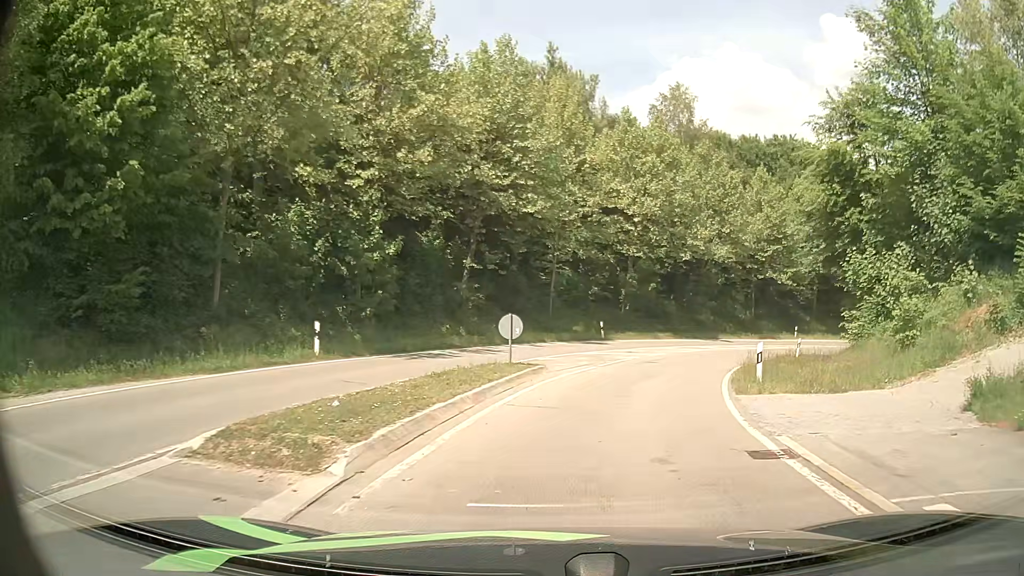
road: primary_link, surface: asphalt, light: Day
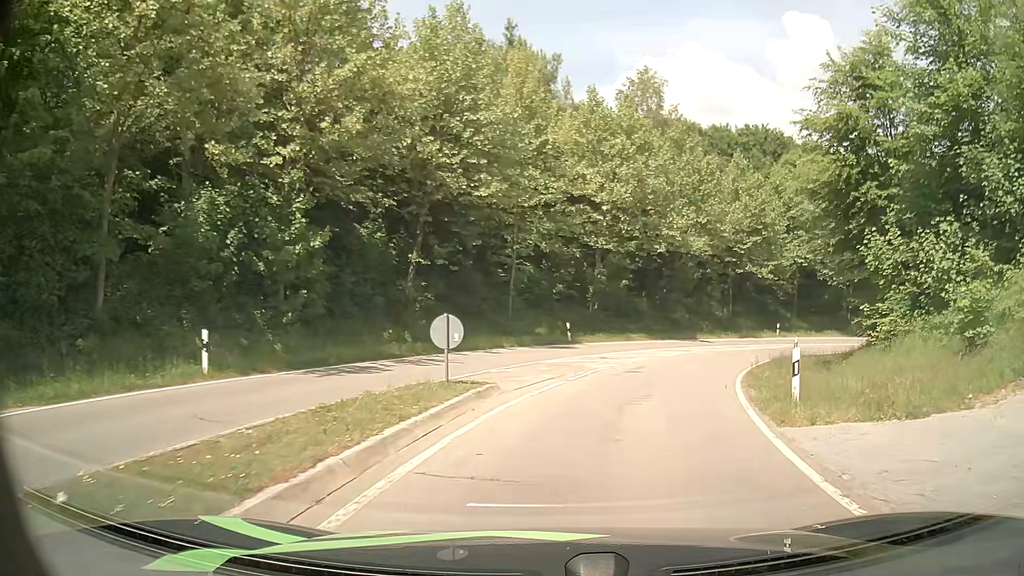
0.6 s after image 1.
(+0.2, +4.6) m; +4°
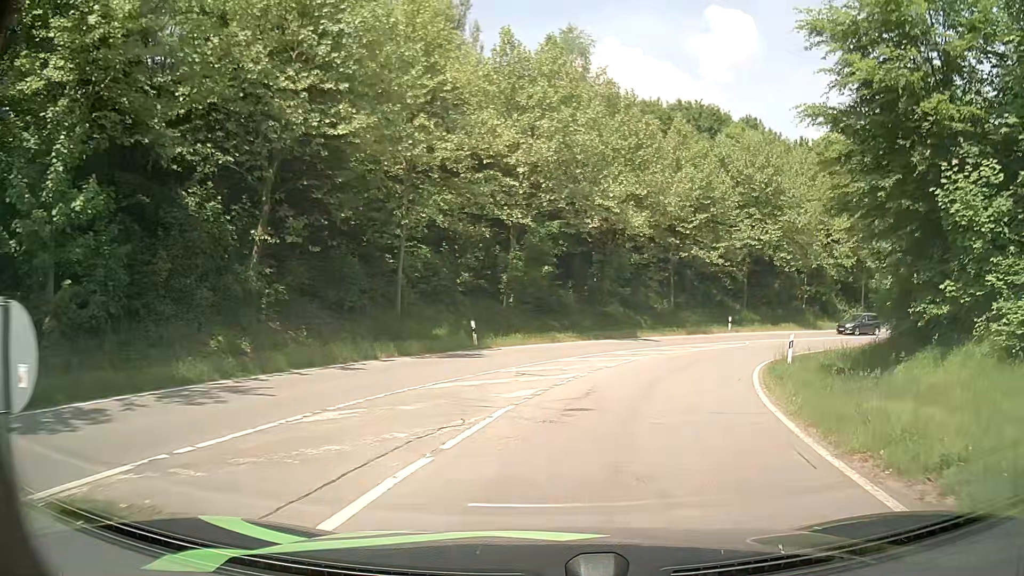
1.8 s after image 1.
(+0.4, +8.8) m; +6°
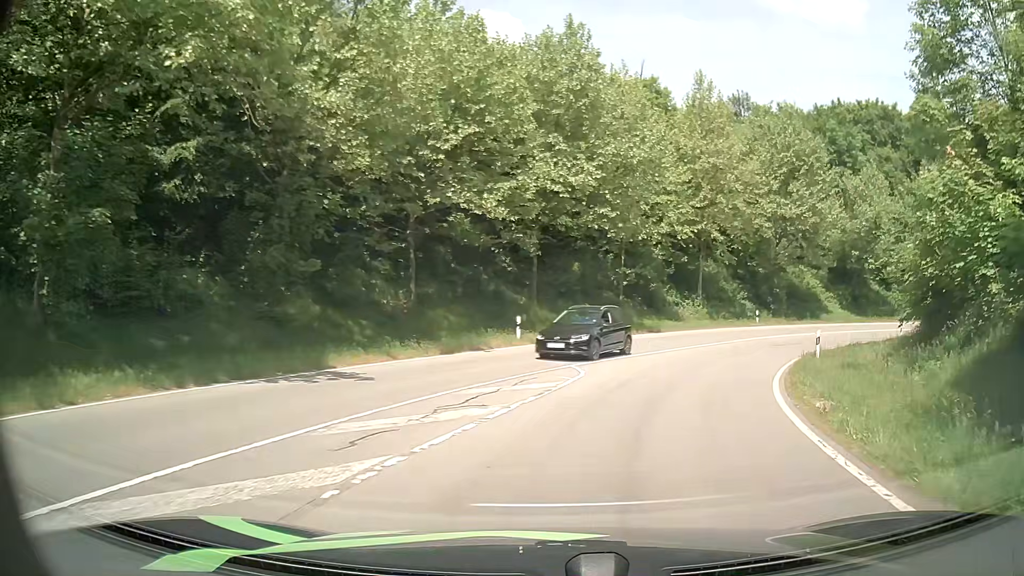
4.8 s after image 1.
(+3.6, +21.0) m; +20°
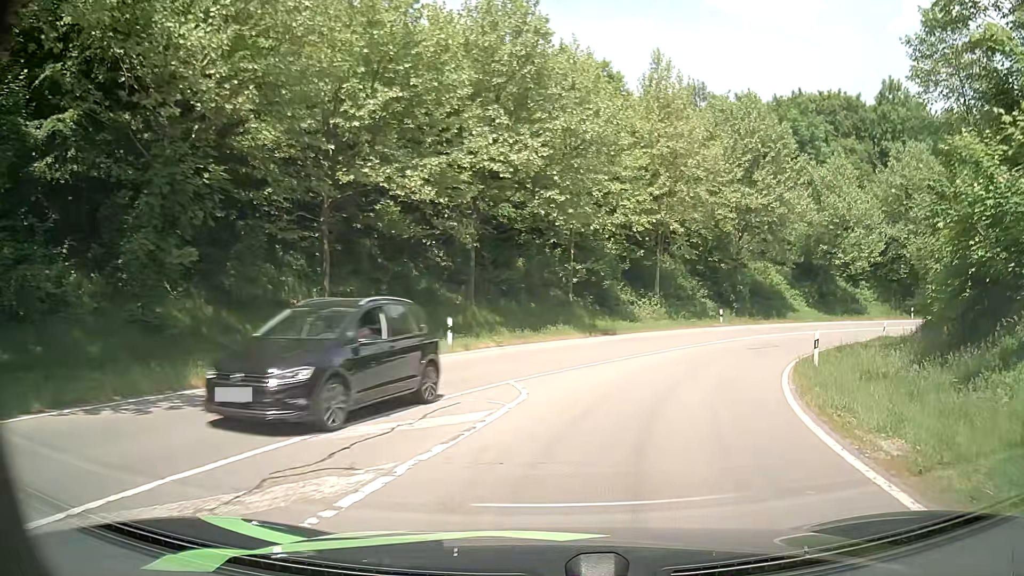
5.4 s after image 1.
(+0.2, +4.3) m; +5°
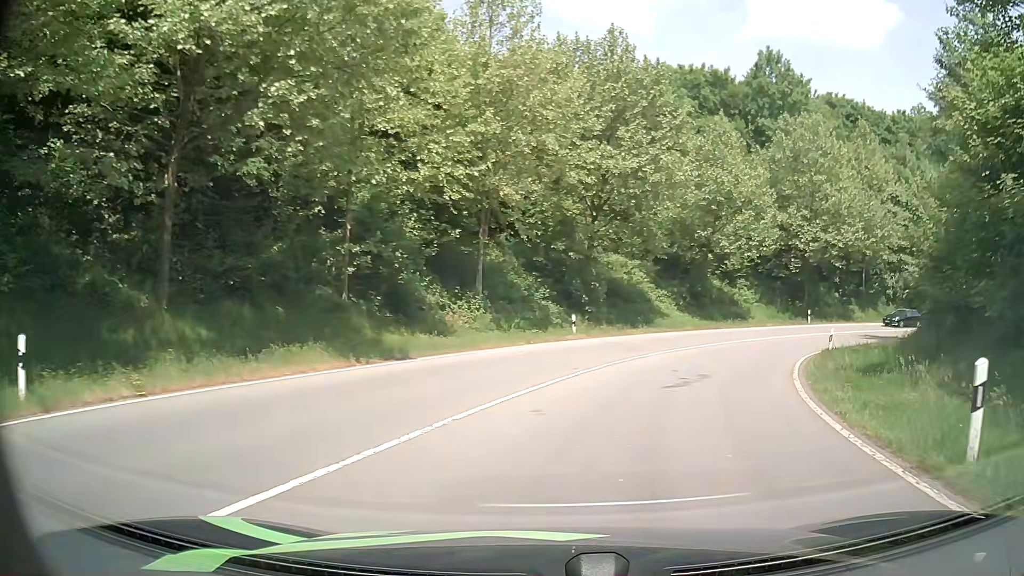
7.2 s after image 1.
(+1.7, +13.4) m; +14°
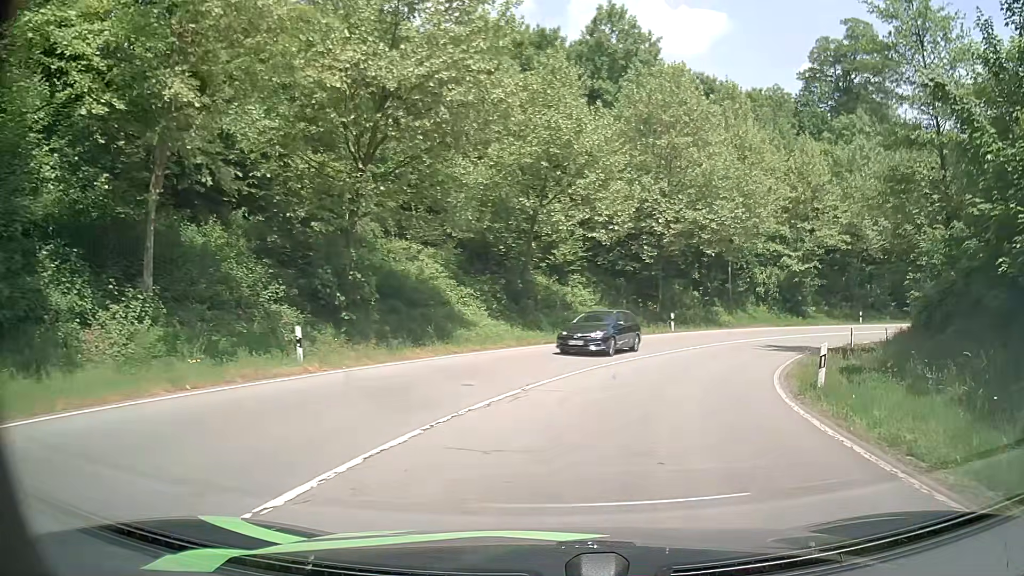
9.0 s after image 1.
(+2.1, +13.7) m; +17°
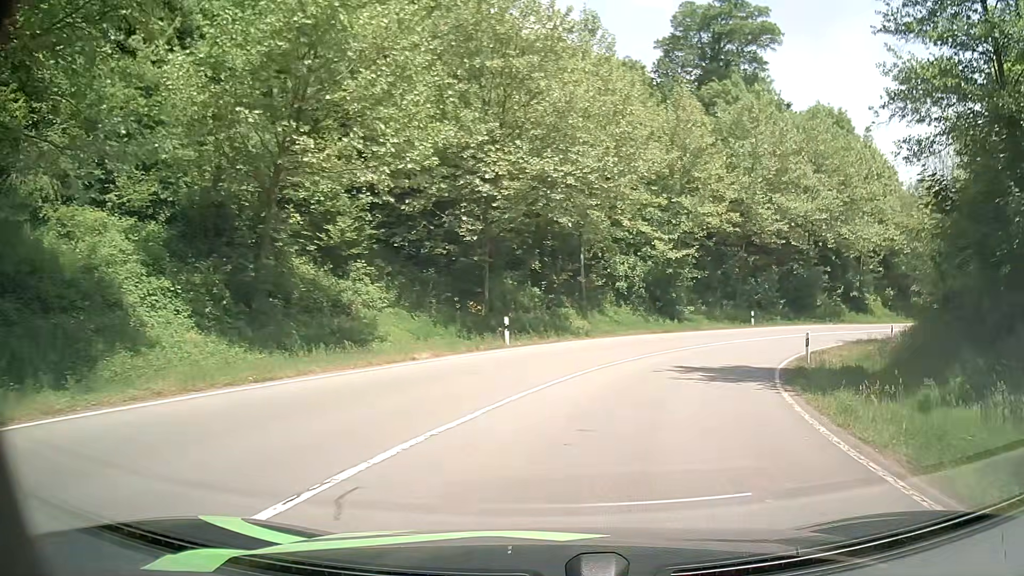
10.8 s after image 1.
(+1.7, +13.7) m; +15°
(+1, +10) (+4, +20) (+8, +29) (+14, +36) (+22, +43) (+30, +48) (+39, +52) (+49, +50) (+56, +43) (+59, +34) m
